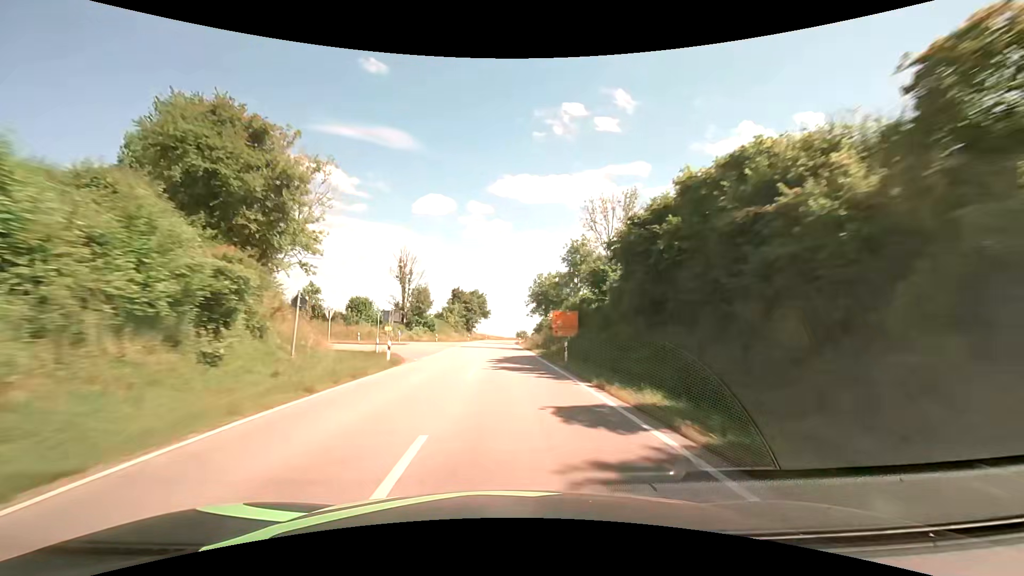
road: secondary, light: Day
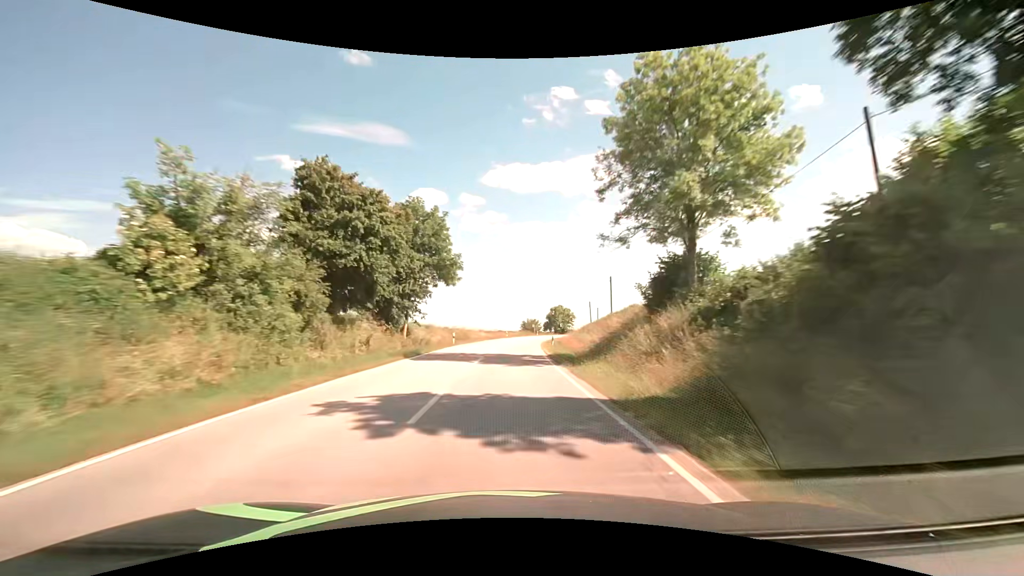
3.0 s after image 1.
(-0.9, +79.3) m; 0°
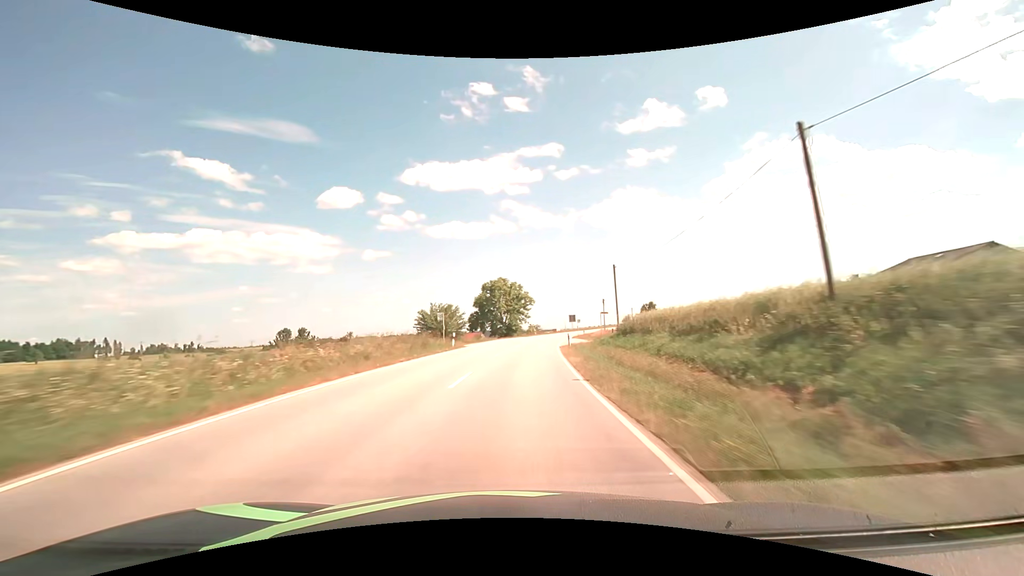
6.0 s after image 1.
(+5.0, +79.3) m; +8°
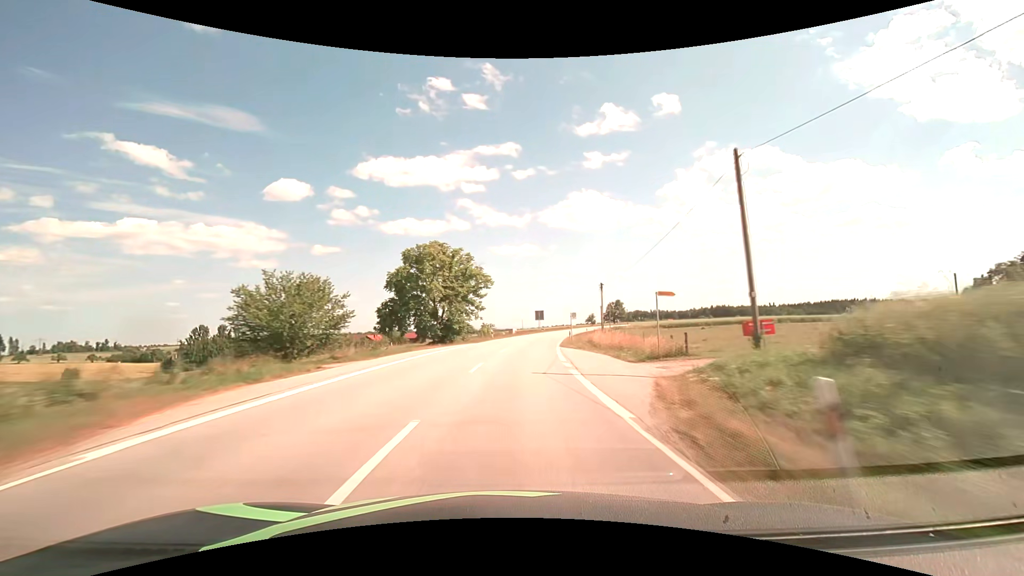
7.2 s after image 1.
(+1.4, +31.7) m; +5°
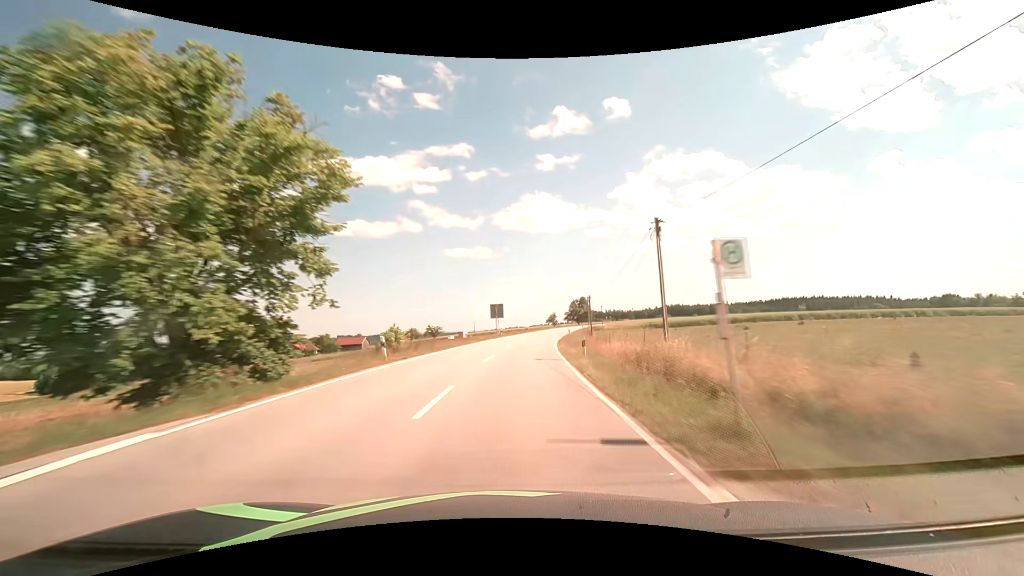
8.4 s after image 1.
(+1.5, +31.6) m; +5°
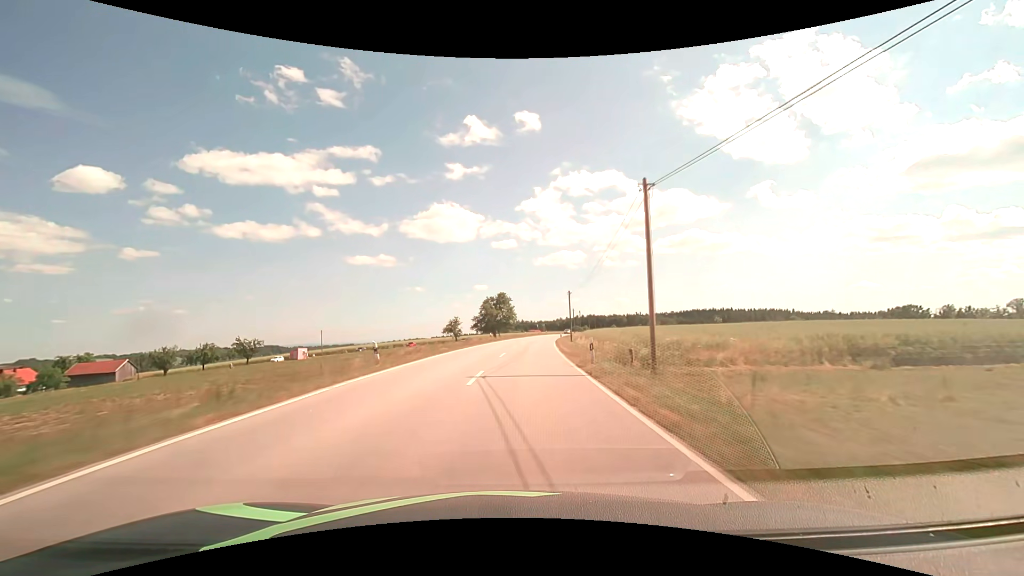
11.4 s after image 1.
(+8.1, +78.5) m; +11°
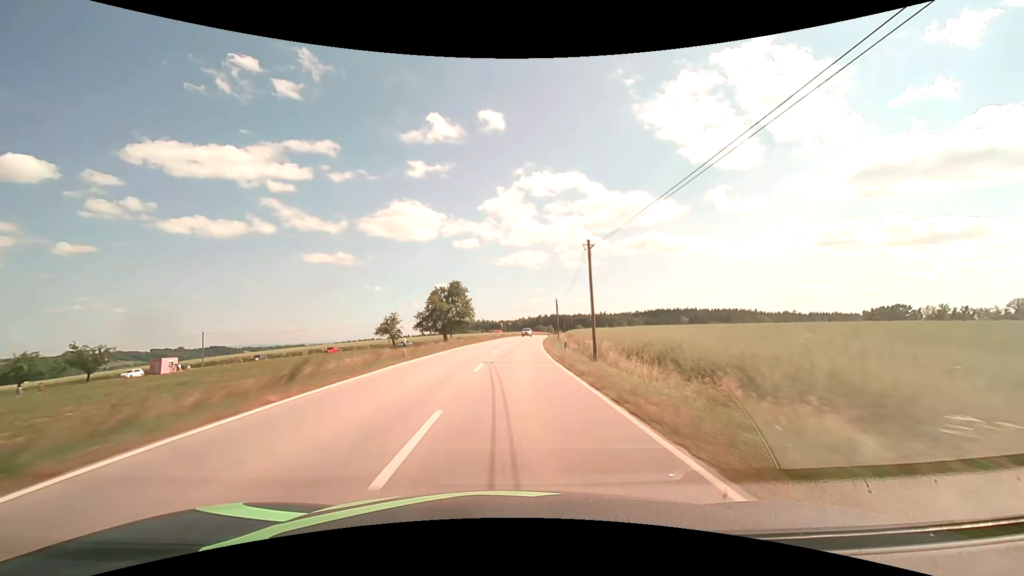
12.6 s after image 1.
(+1.3, +31.5) m; +4°
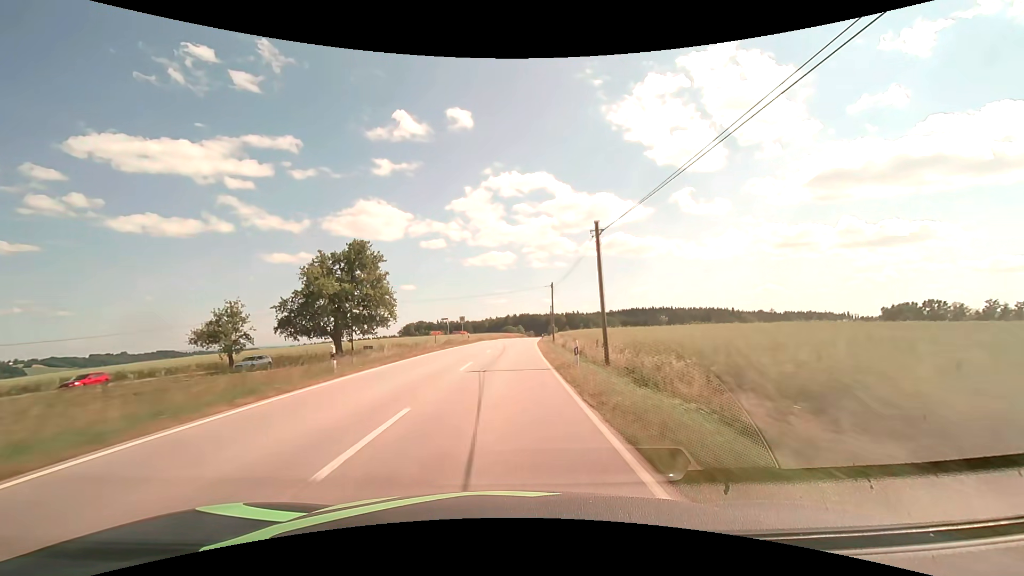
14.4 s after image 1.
(+2.1, +47.3) m; +4°
(0, +10) (0, +20) (0, +30) (+1, +40) (+1, +50) (+2, +60) (+3, +70) (+3, +80) (+4, +90) (+5, +100) m
